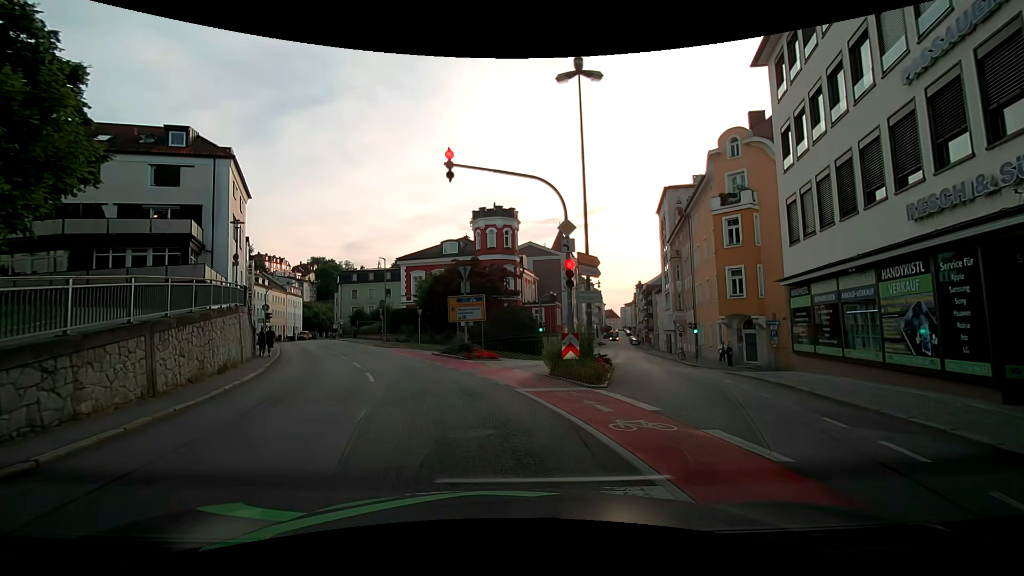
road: tertiary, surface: asphalt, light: Day
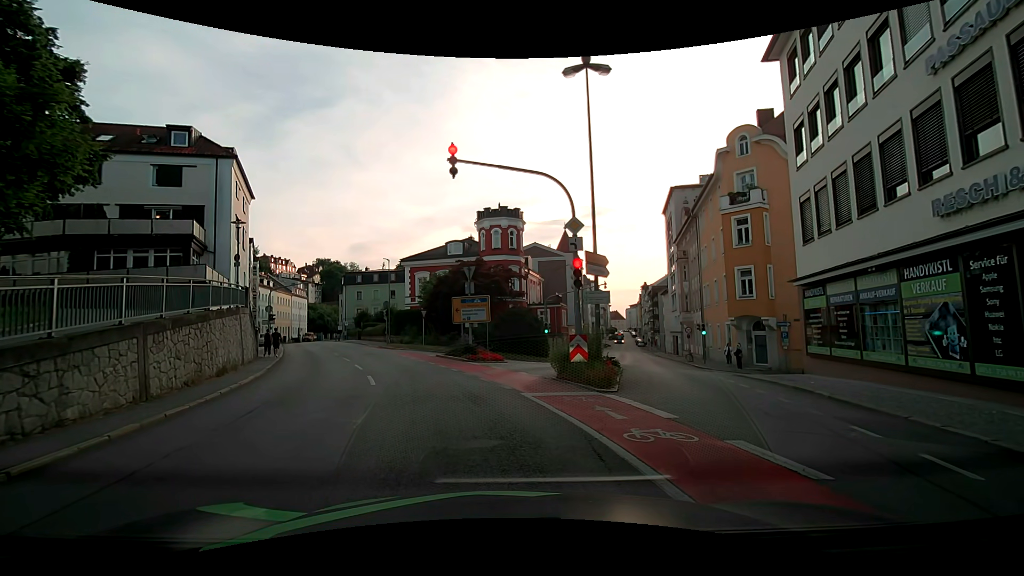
(0.0, +0.5) m; 0°
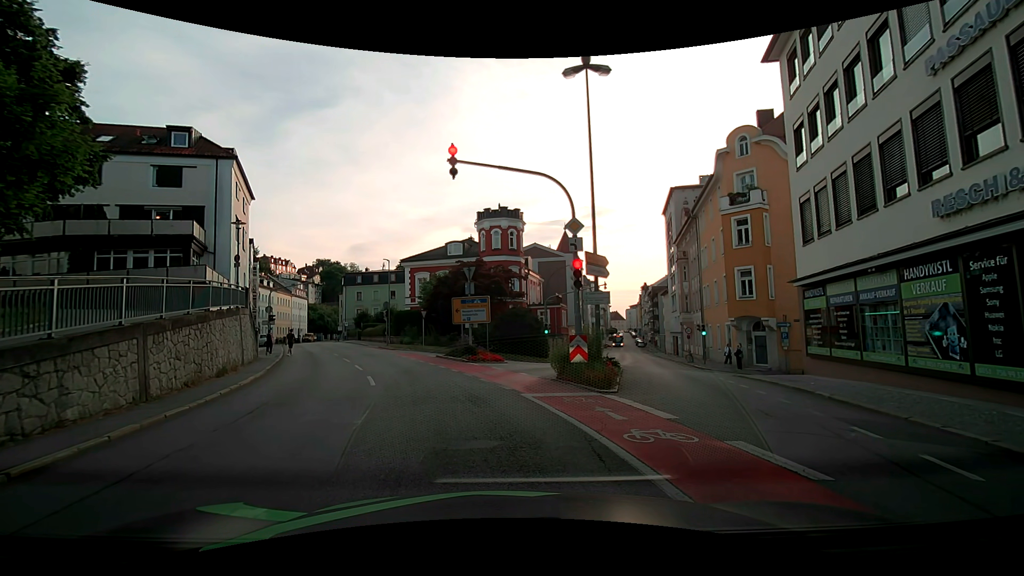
(0.0, +0.1) m; 0°
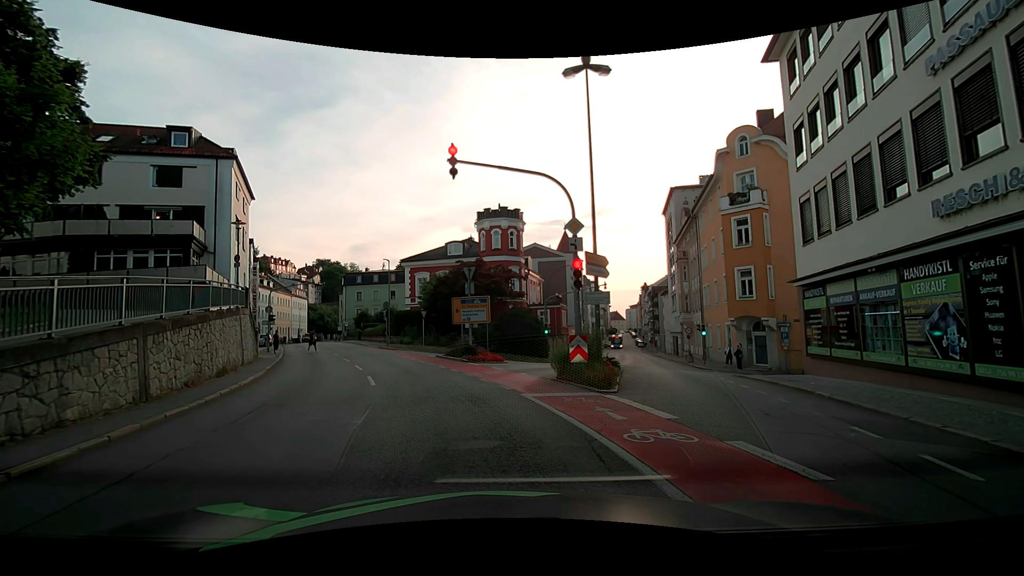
(0.0, 0.0) m; 0°
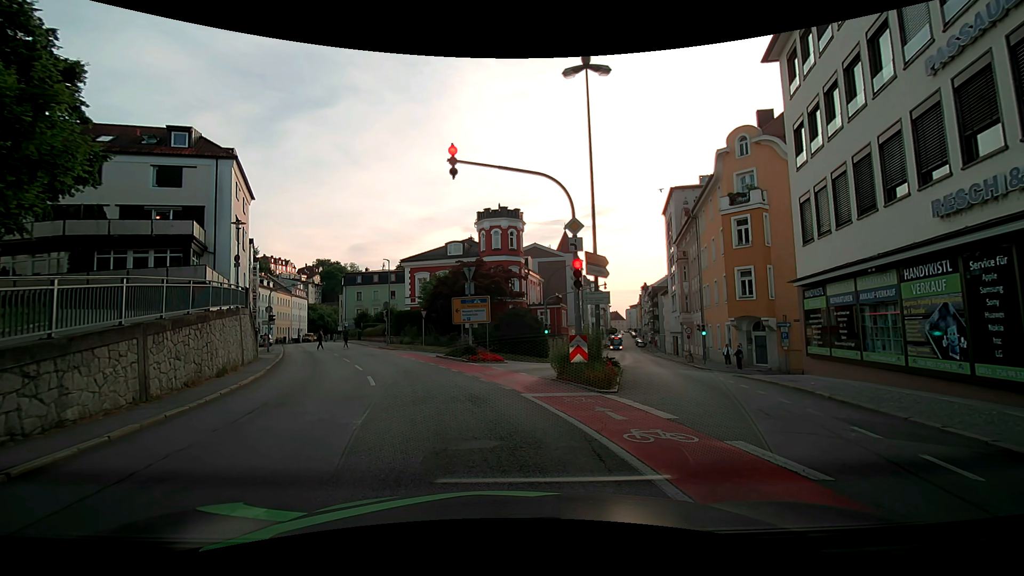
(0.0, 0.0) m; 0°
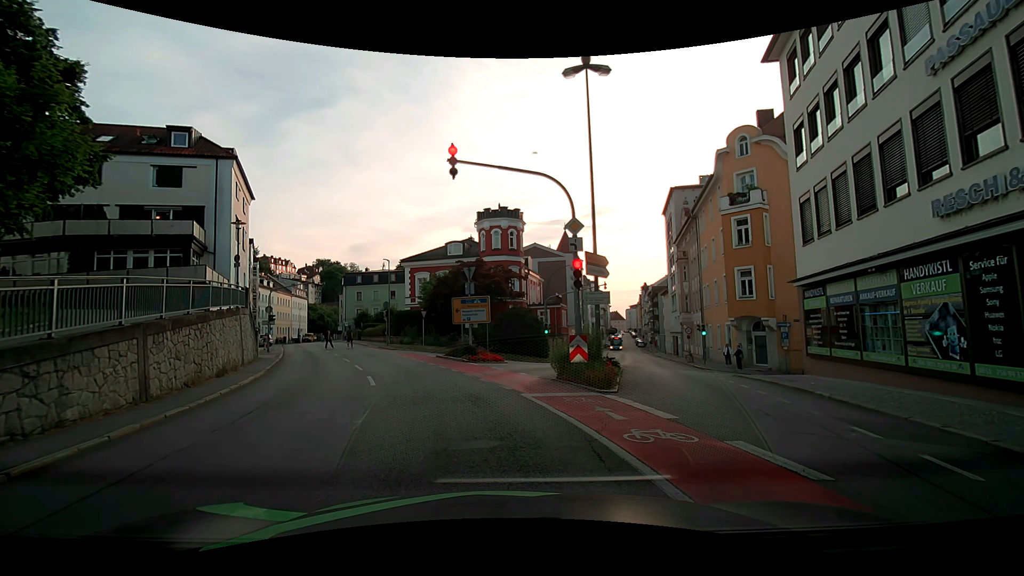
(0.0, 0.0) m; 0°
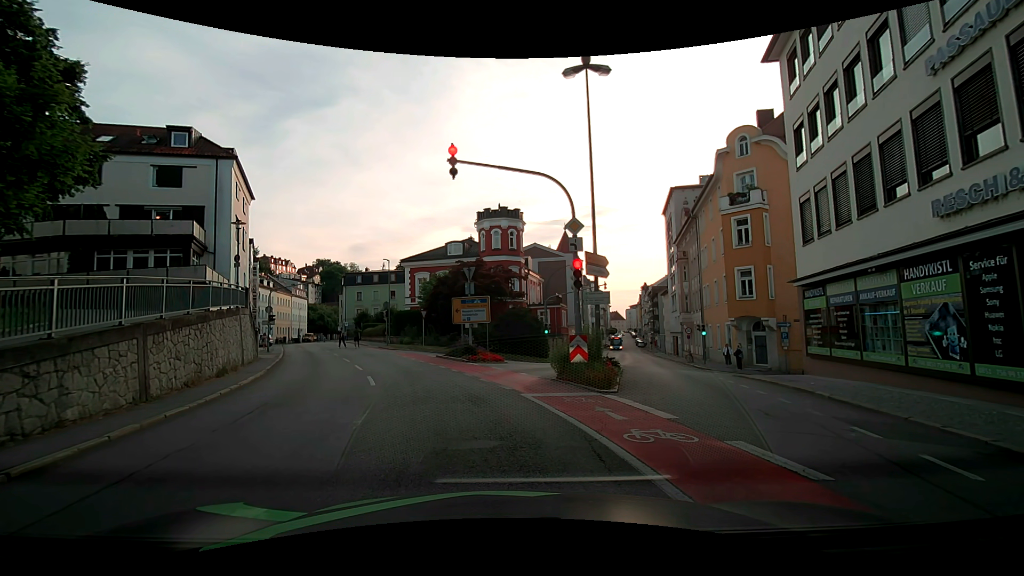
(0.0, 0.0) m; 0°
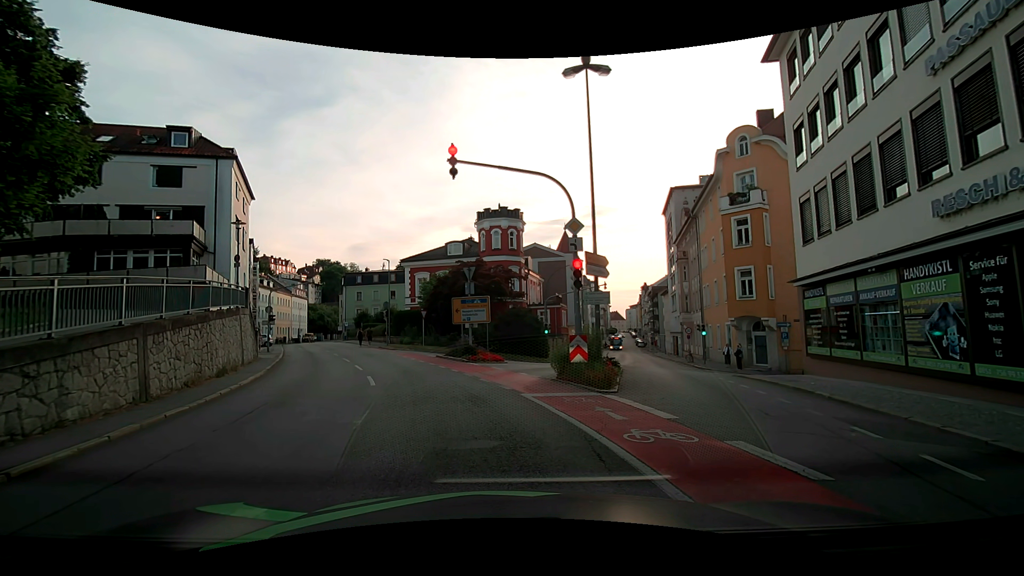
(0.0, 0.0) m; 0°
